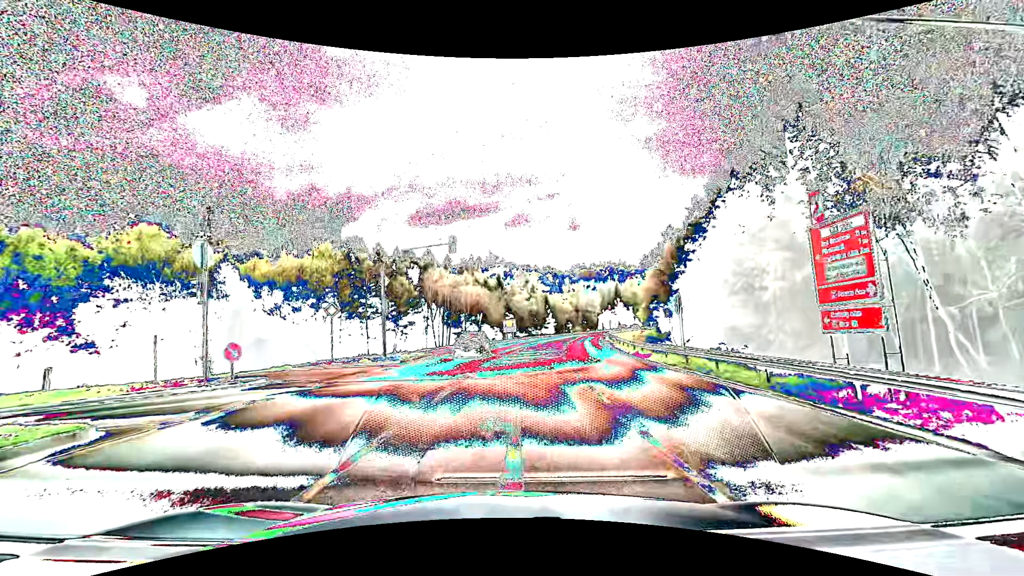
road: secondary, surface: asphalt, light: Day
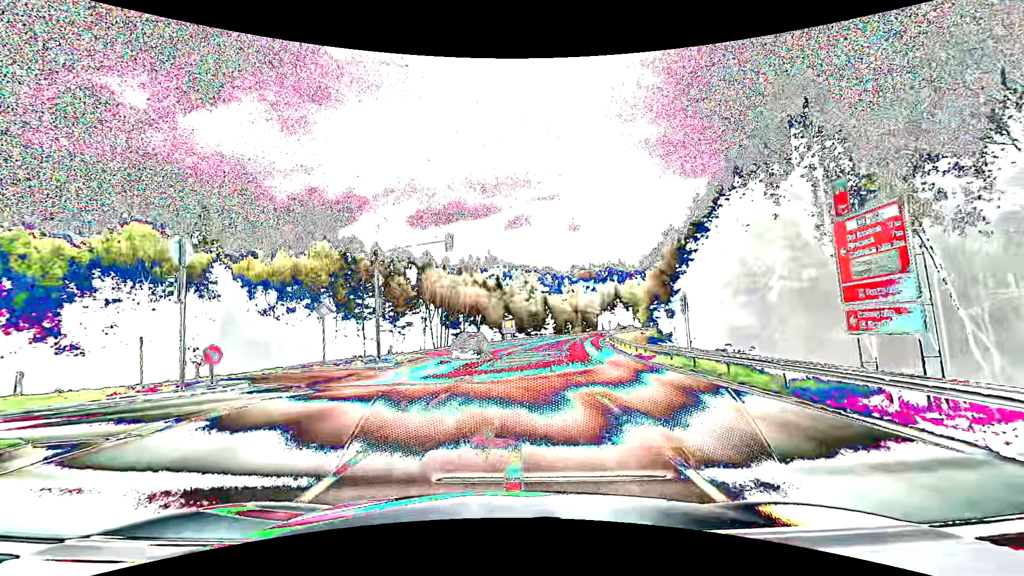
(0.0, +1.1) m; +1°
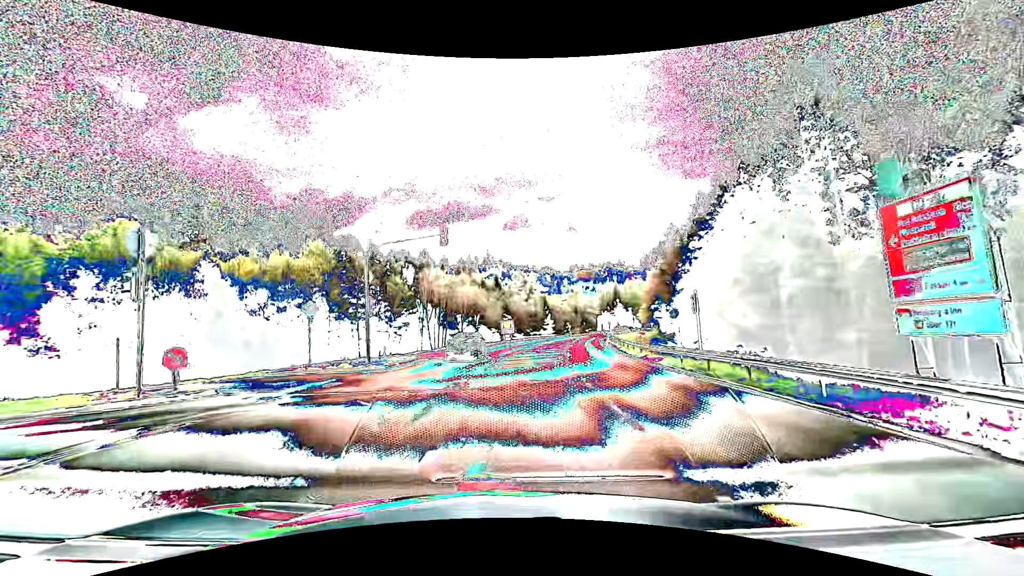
(0.0, +1.7) m; +1°
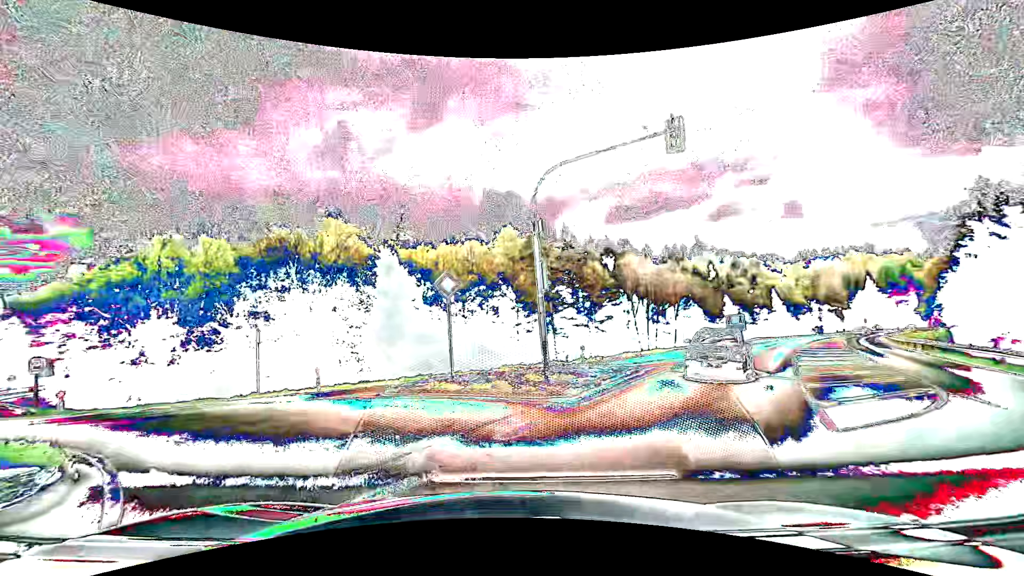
(-1.8, +12.1) m; -22°
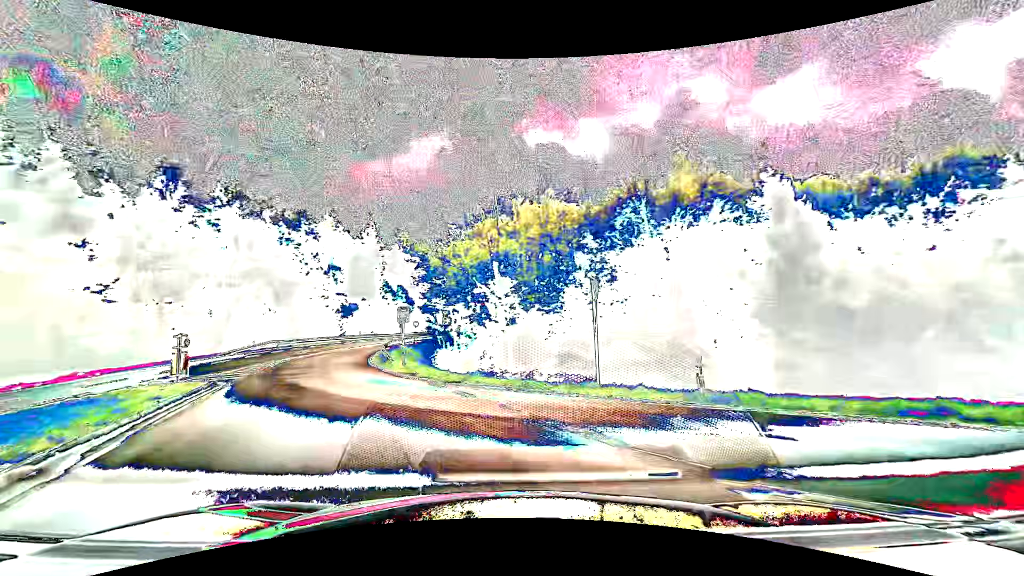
(-3.8, +10.9) m; -37°
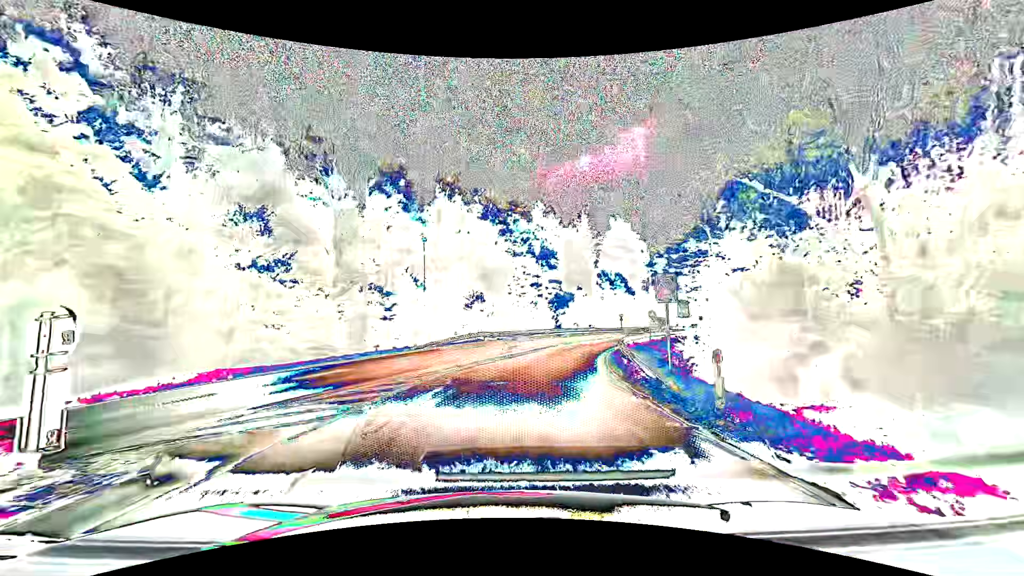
(-4.2, +13.9) m; -27°
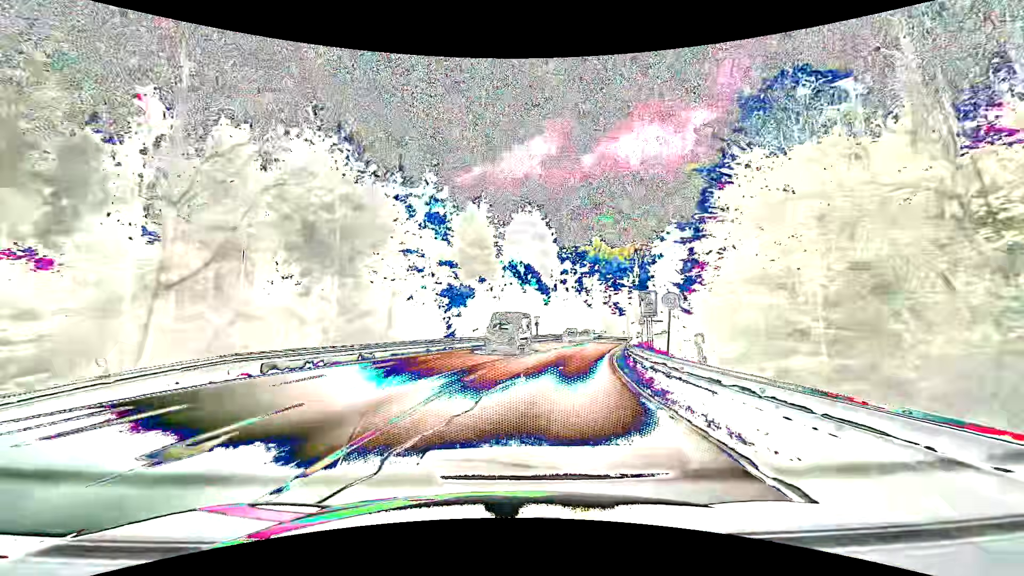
(+2.0, +26.1) m; +12°
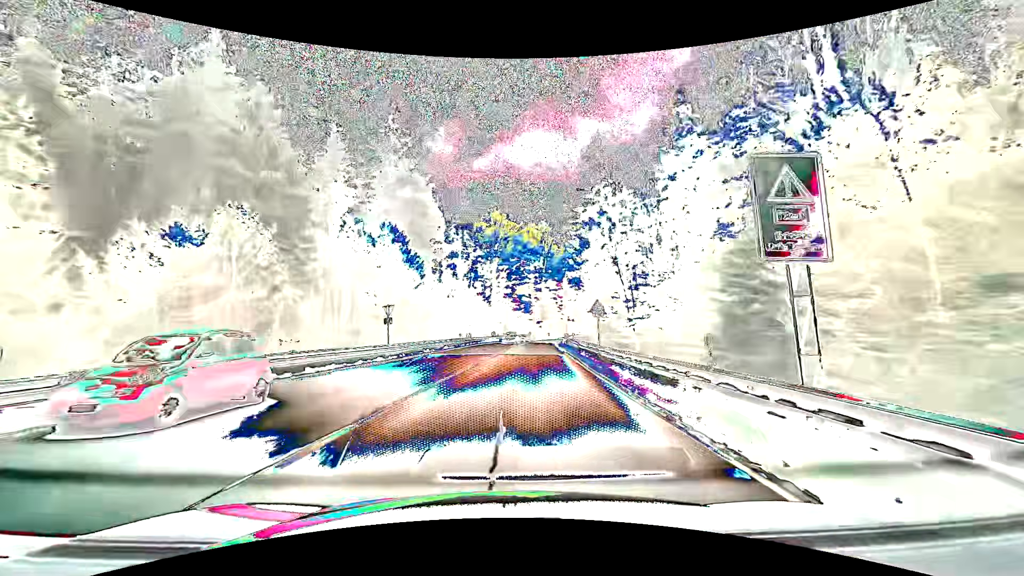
(+4.2, +32.6) m; +12°
(0, +10) (+1, +20) (+2, +30) (+2, +40) (+3, +50) (+4, +60) (+5, +70) (+7, +80) (+10, +89) (+15, +98) m
